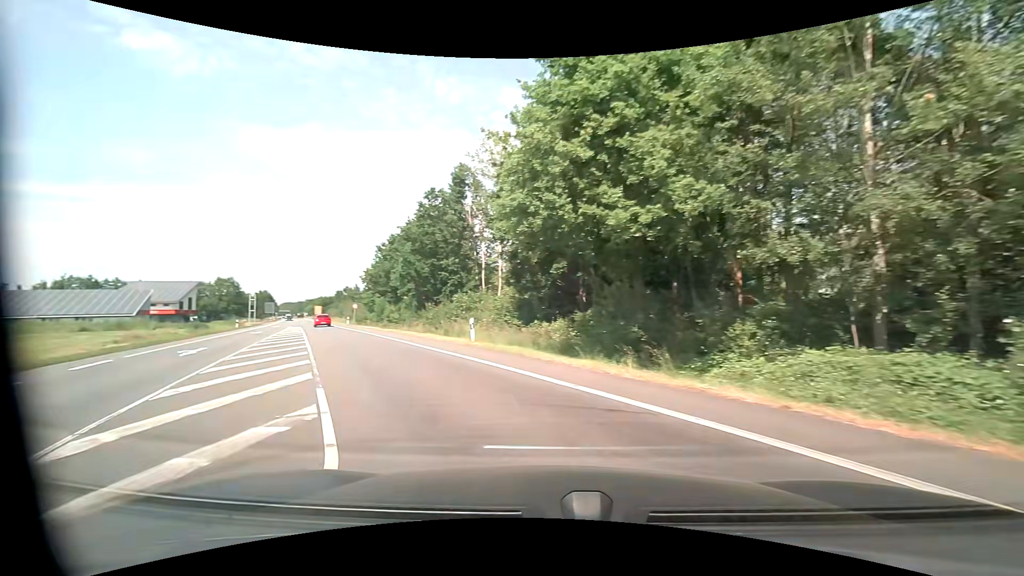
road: primary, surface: asphalt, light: Day
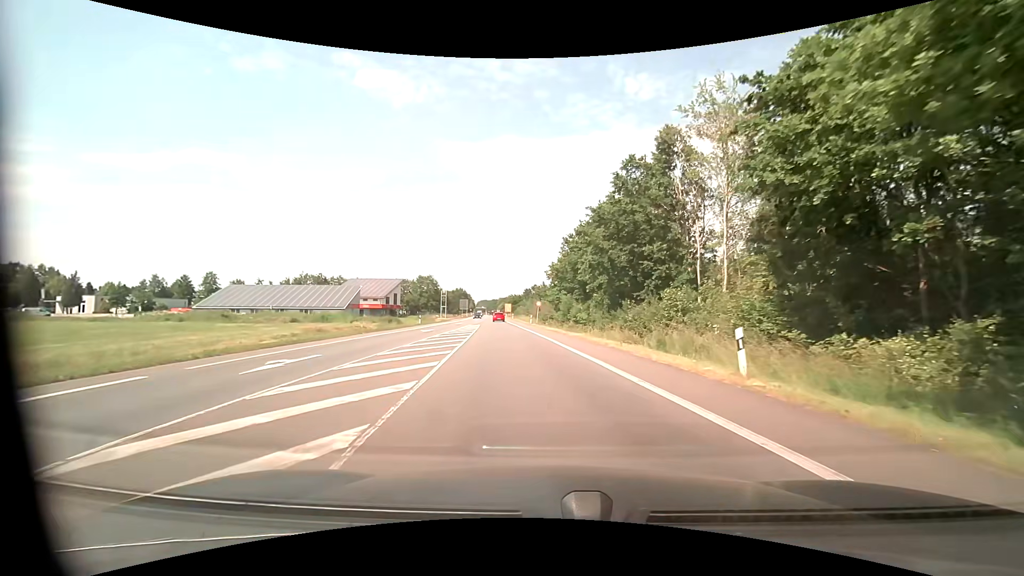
(-2.5, +10.2) m; -23°
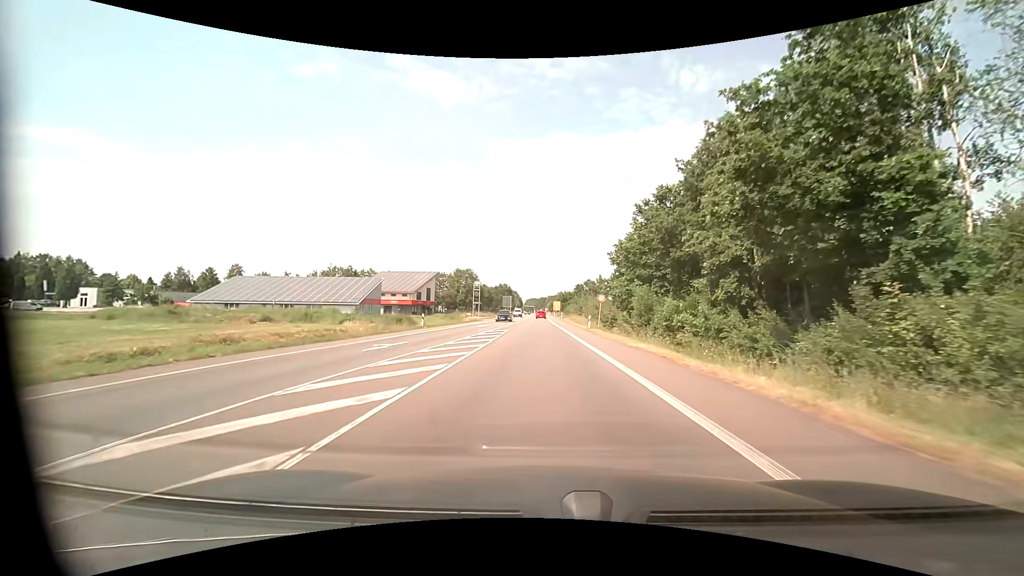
(-1.0, +21.0) m; -6°
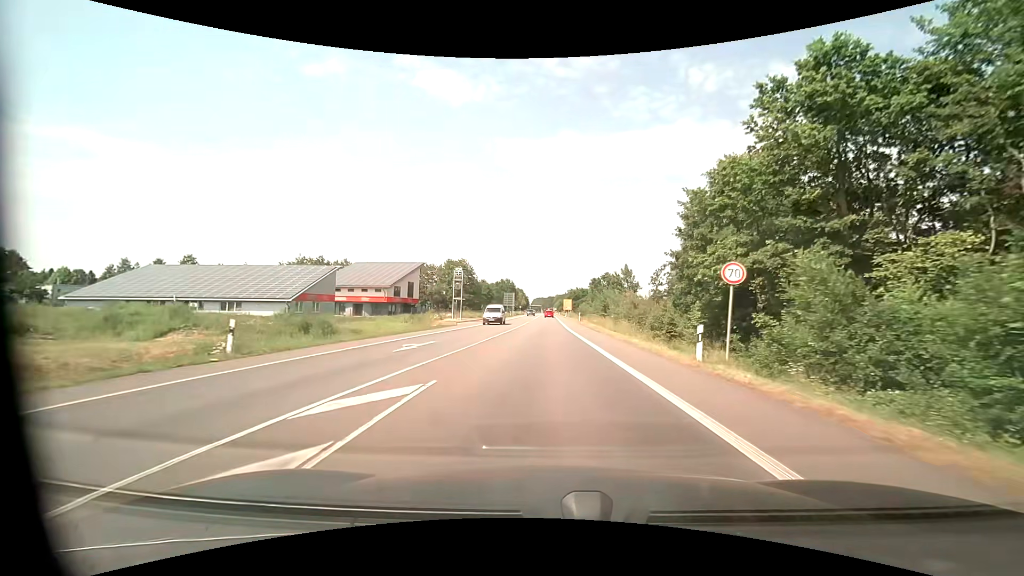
(-0.4, +26.4) m; -1°
(0, +10) (0, +20) (0, +30) (0, +40) (0, +50) (0, +60) (0, +70) (0, +80) (0, +90) (0, +100) m
